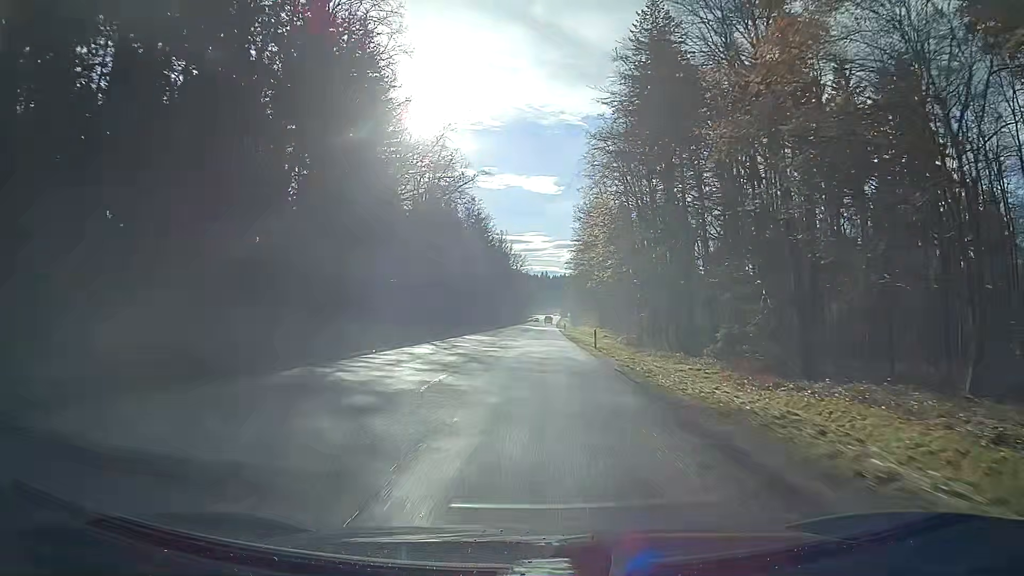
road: secondary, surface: asphalt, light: Day
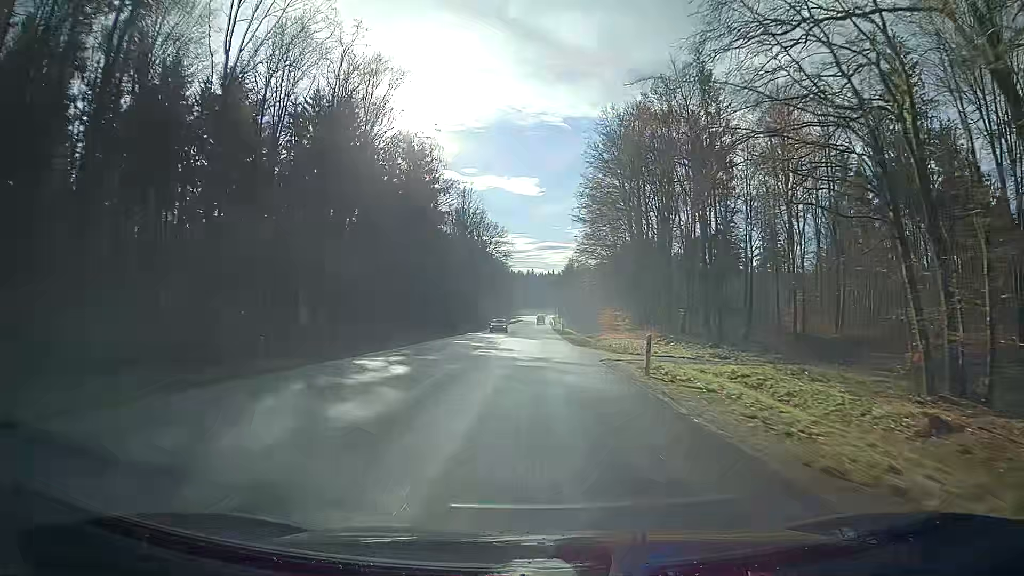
(+0.6, +71.5) m; 0°
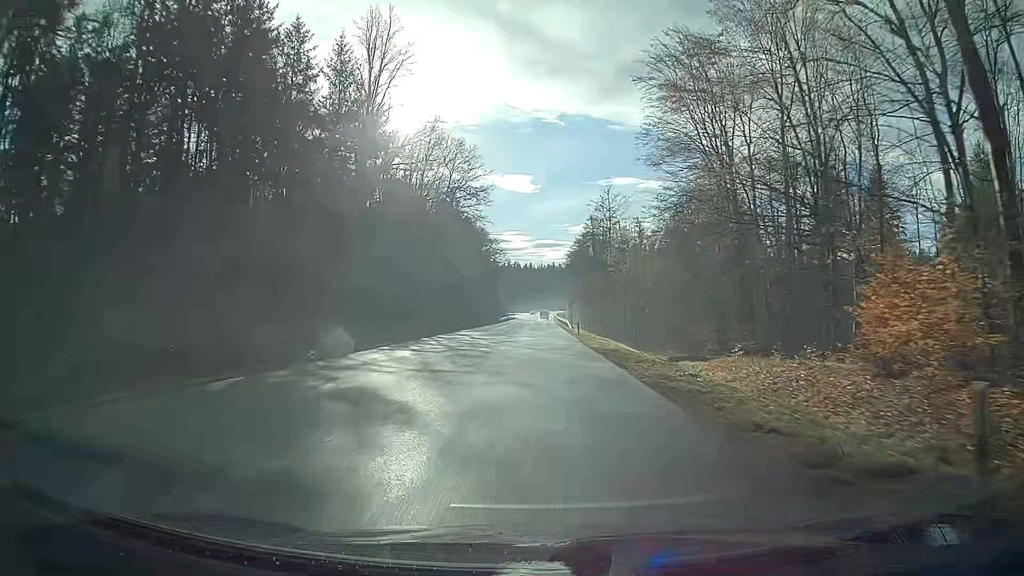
(+0.9, +70.2) m; +1°
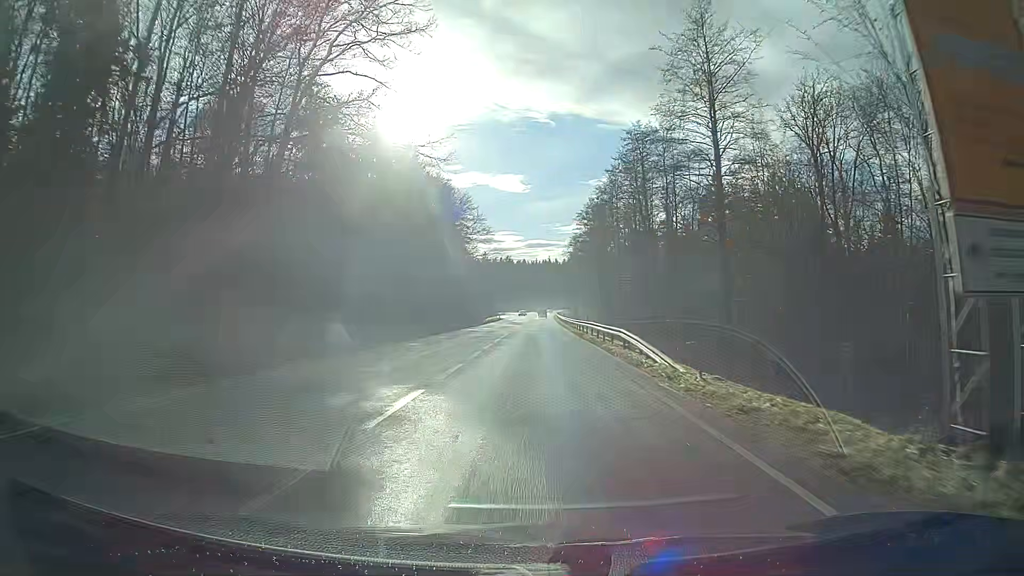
(0.0, +49.7) m; +1°
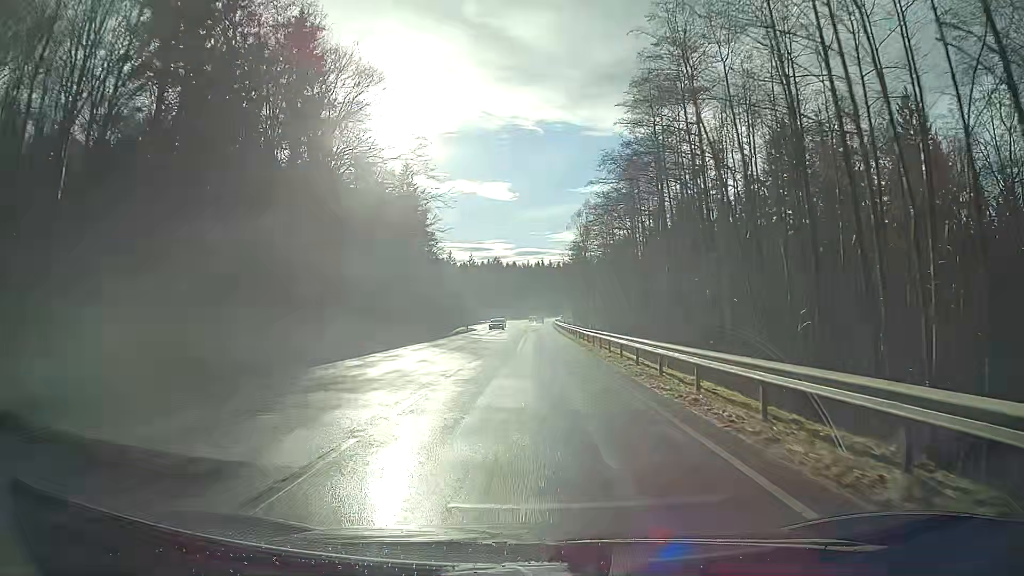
(+0.2, +52.0) m; +1°
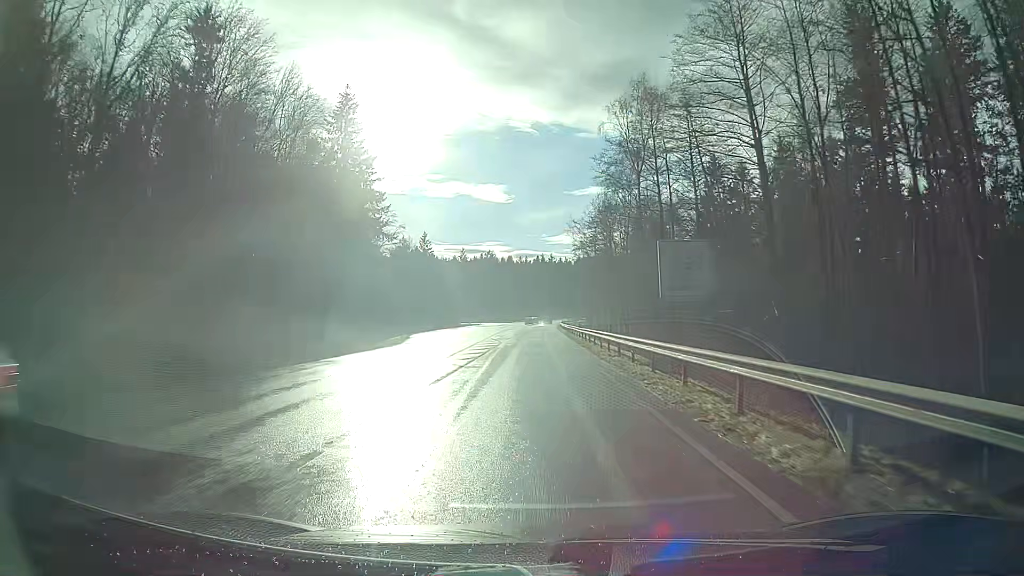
(+0.2, +51.6) m; 0°
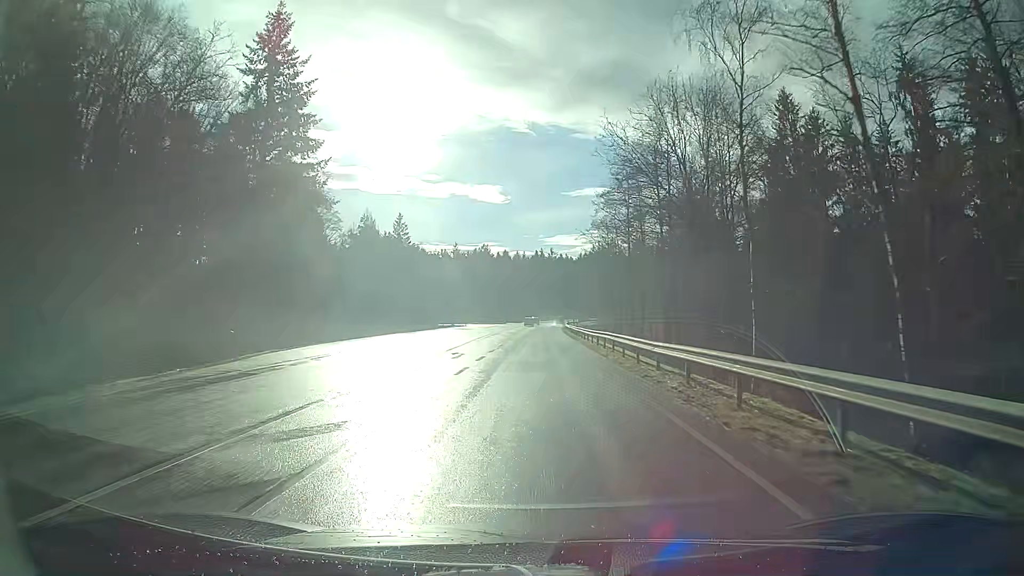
(0.0, +31.6) m; 0°
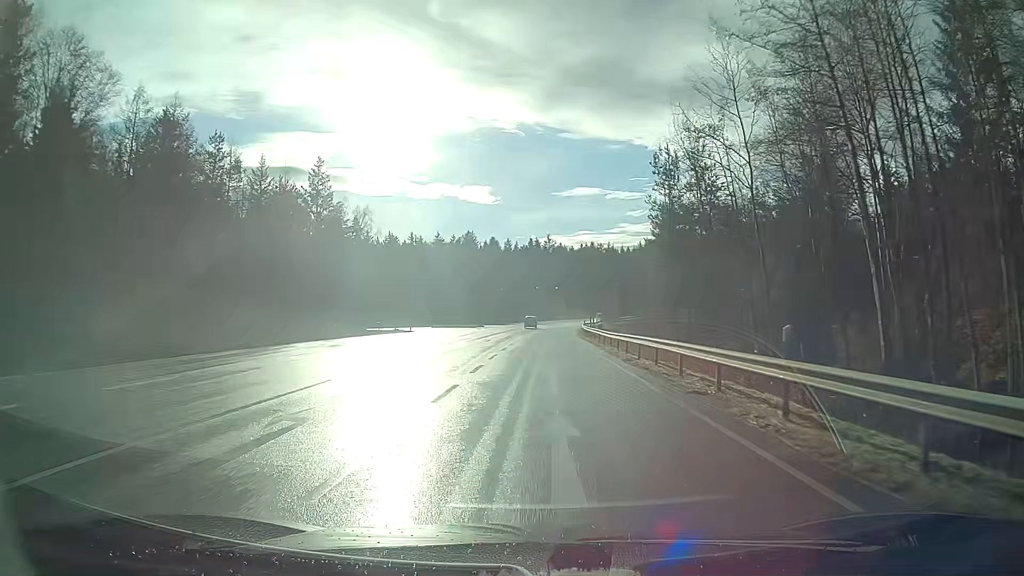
(+0.1, +53.6) m; +1°
